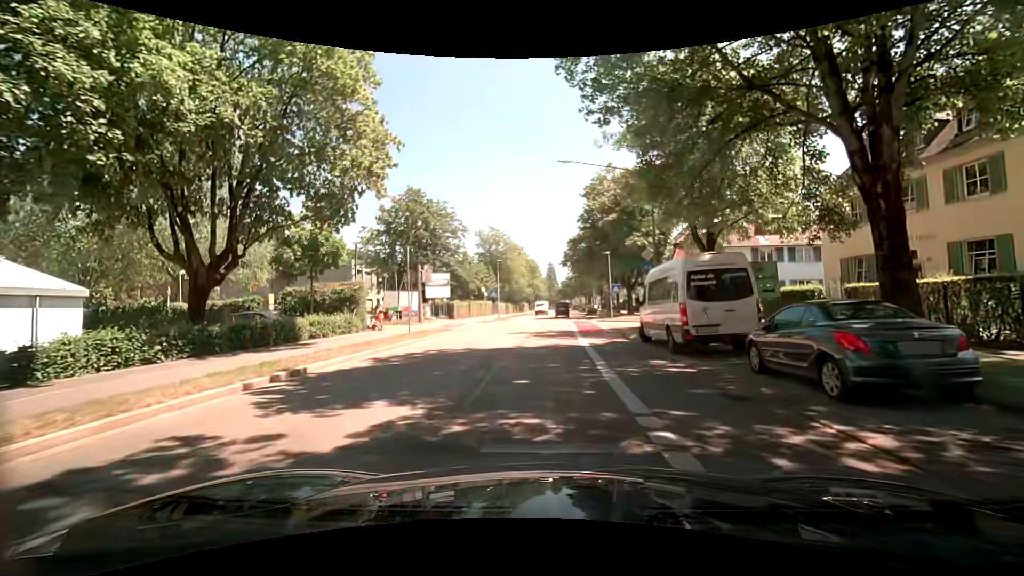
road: secondary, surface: asphalt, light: Day
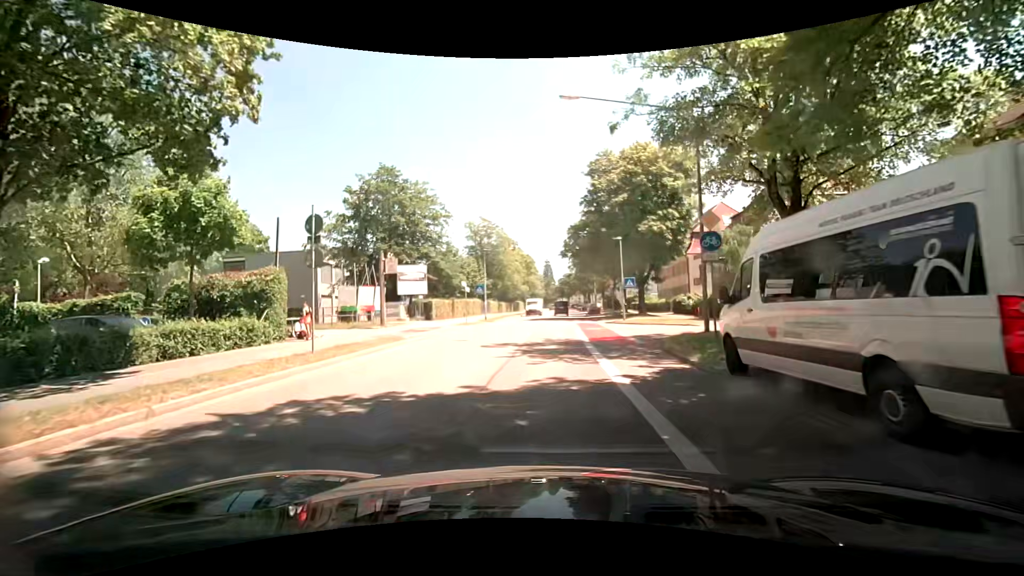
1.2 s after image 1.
(+0.2, +8.9) m; +1°
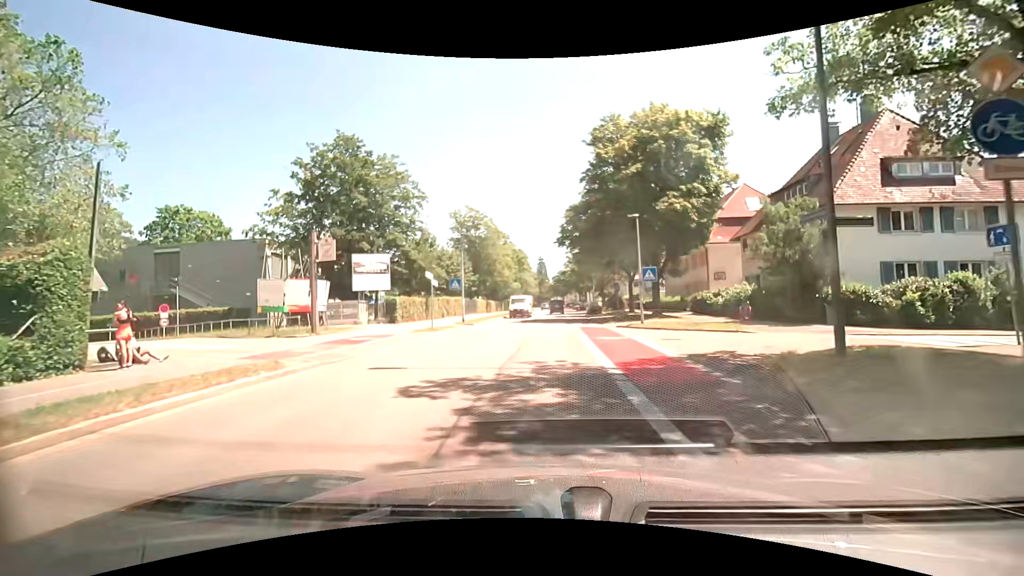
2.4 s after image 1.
(+0.1, +8.9) m; +1°
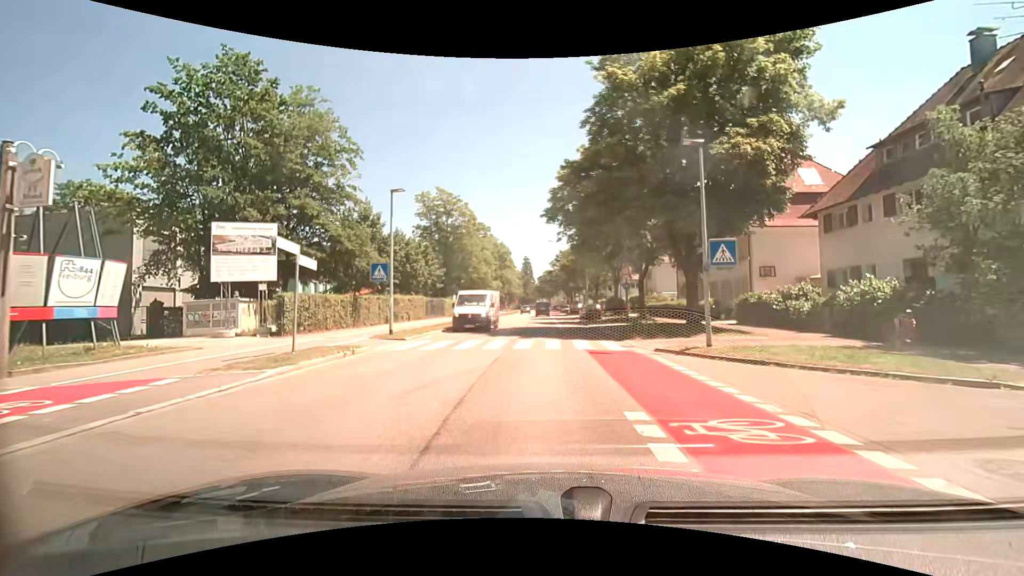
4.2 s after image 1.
(+0.1, +13.4) m; +1°
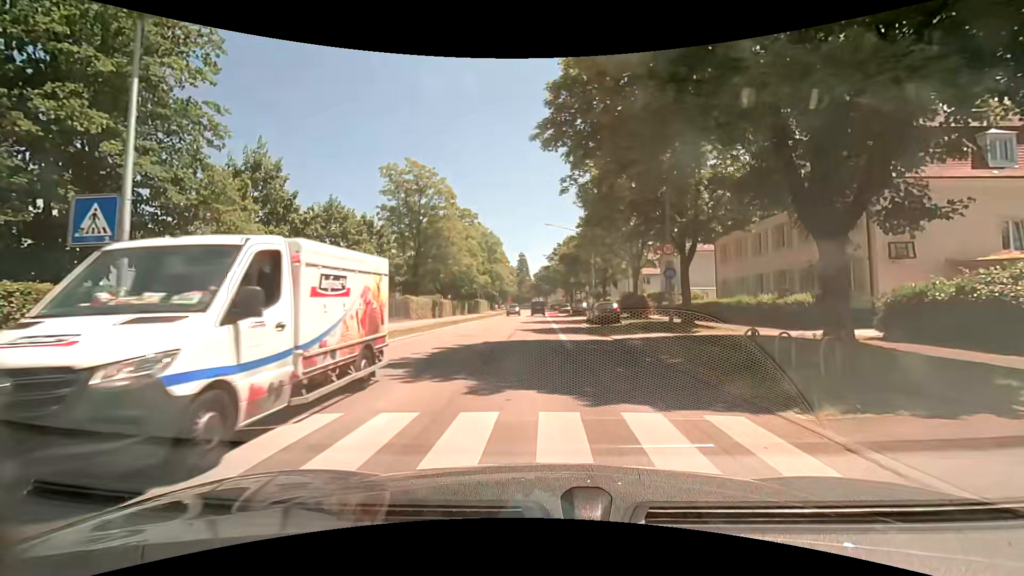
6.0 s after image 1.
(+0.1, +13.3) m; +1°
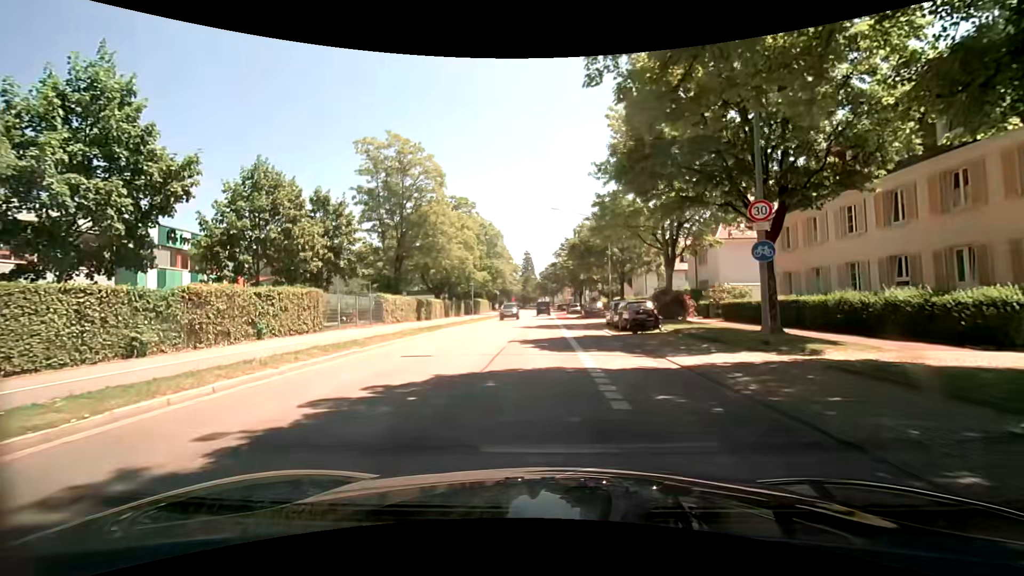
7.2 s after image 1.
(-0.1, +9.0) m; 0°
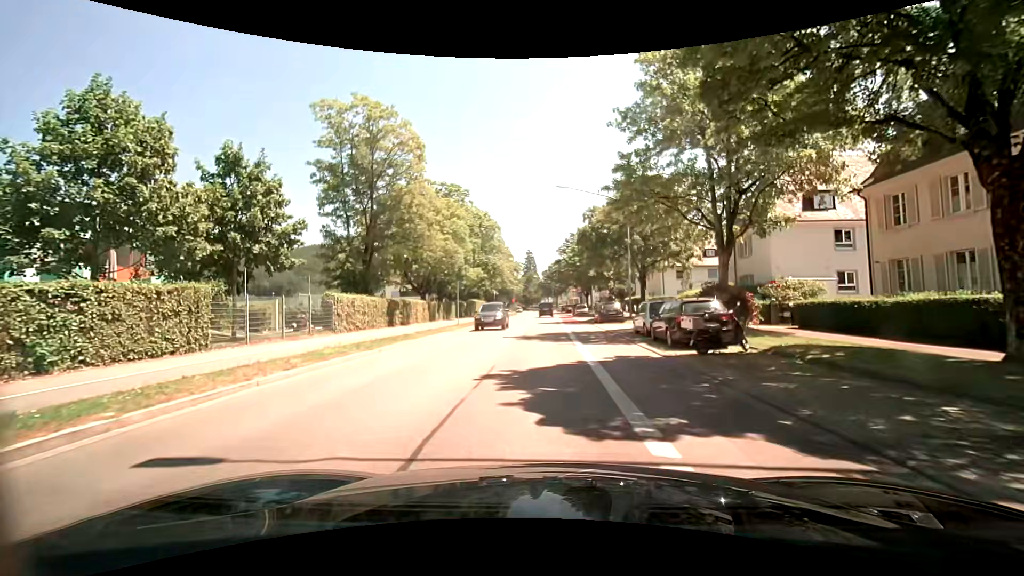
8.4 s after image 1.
(-0.1, +9.0) m; -1°
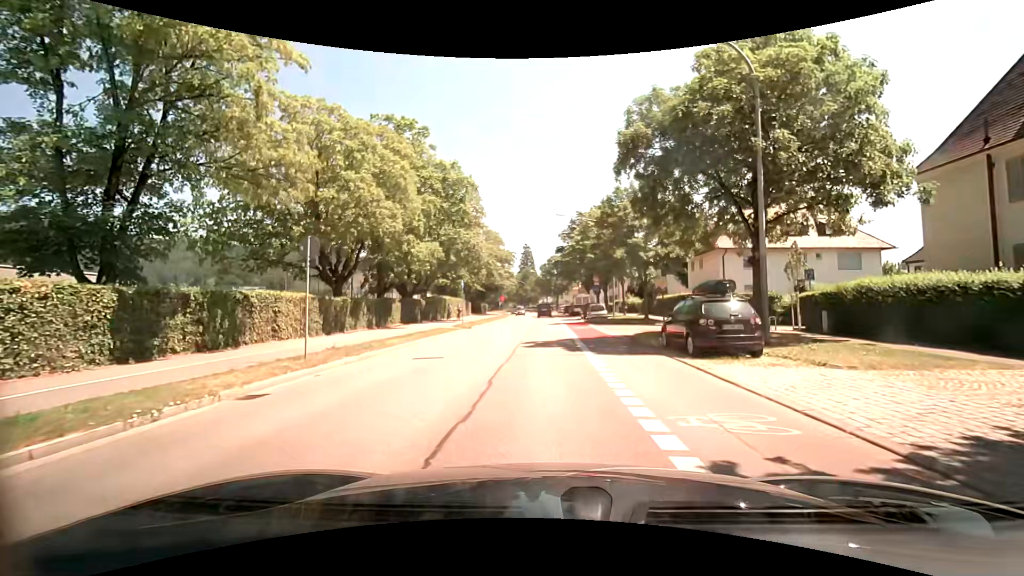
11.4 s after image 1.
(+0.1, +22.3) m; 0°
(0, +10) (0, +20) (0, +30) (0, +40) (0, +50) (+1, +60) (+1, +70) (0, +80) (0, +90) (-1, +100) m
